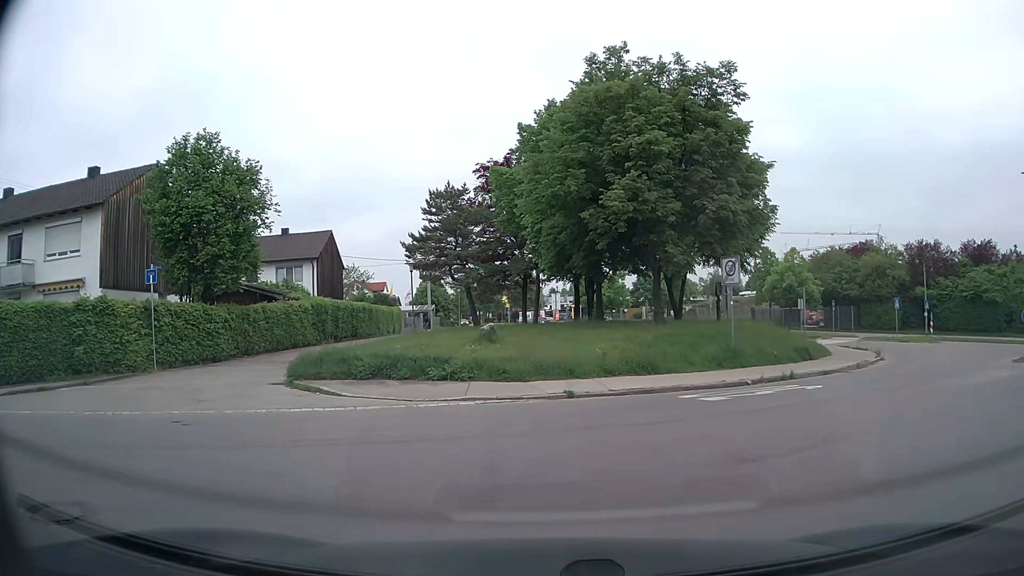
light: Day
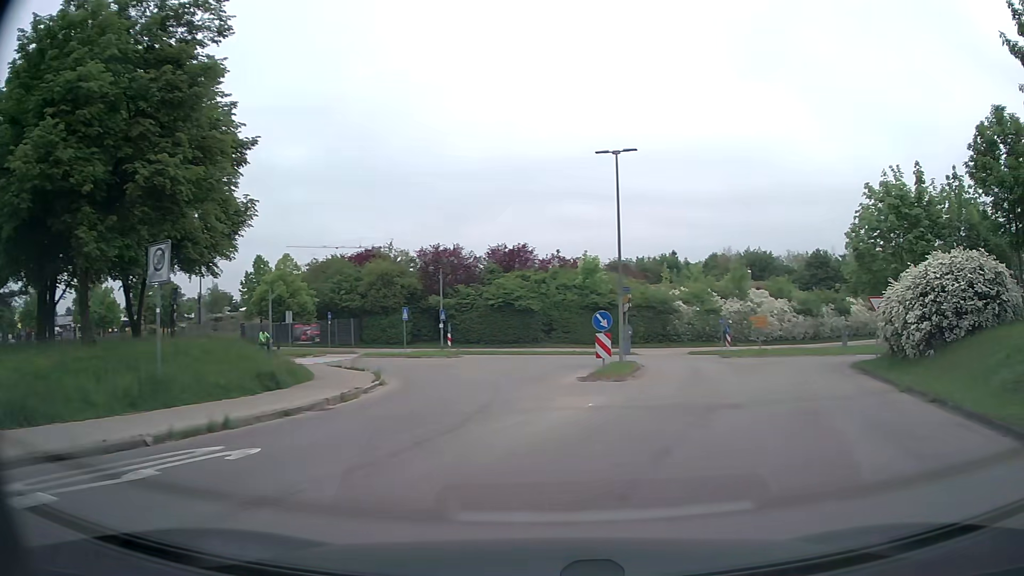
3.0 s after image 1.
(+2.5, +6.8) m; +43°
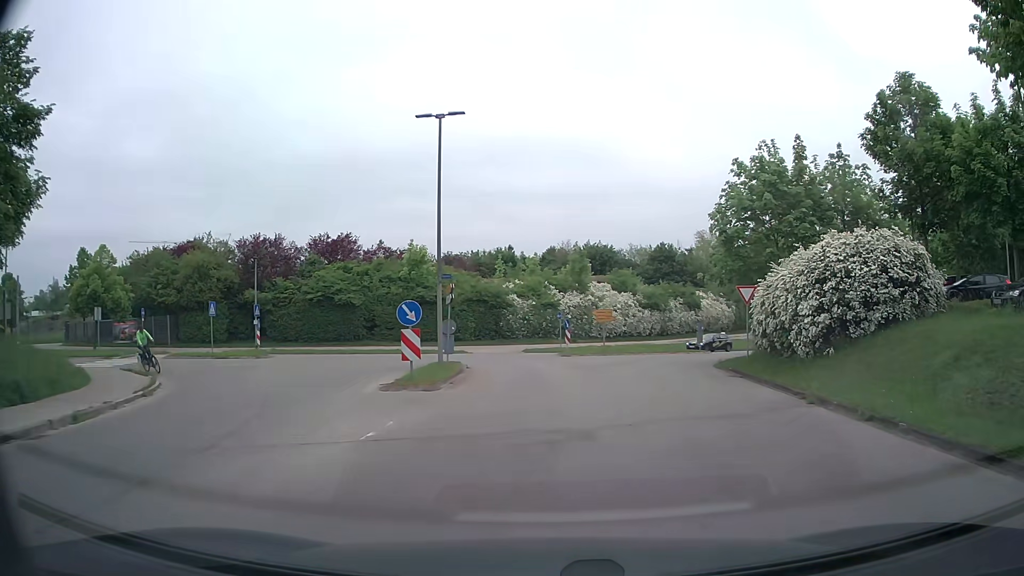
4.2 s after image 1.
(+0.6, +4.4) m; +13°
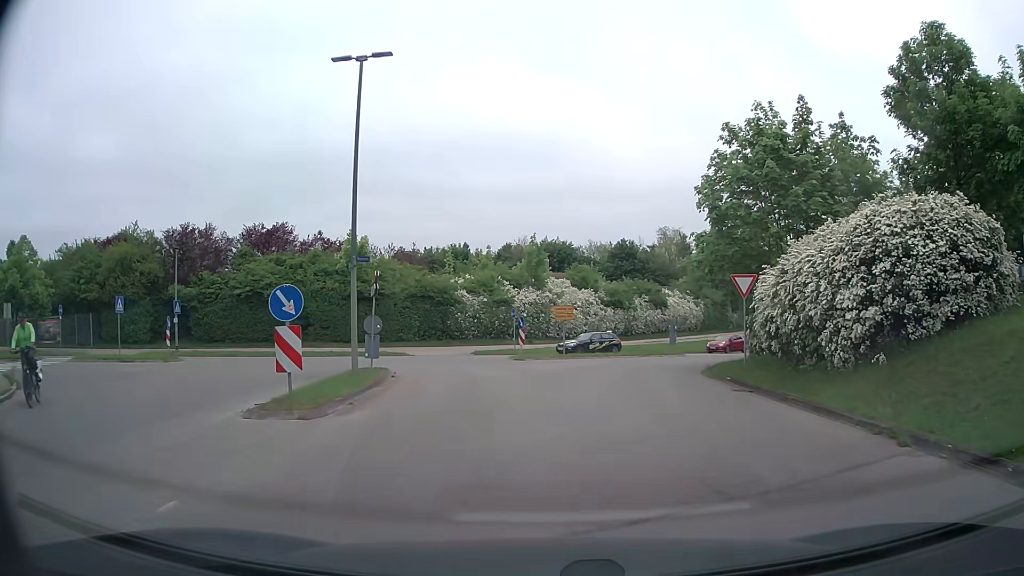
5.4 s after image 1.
(+0.2, +5.3) m; +4°
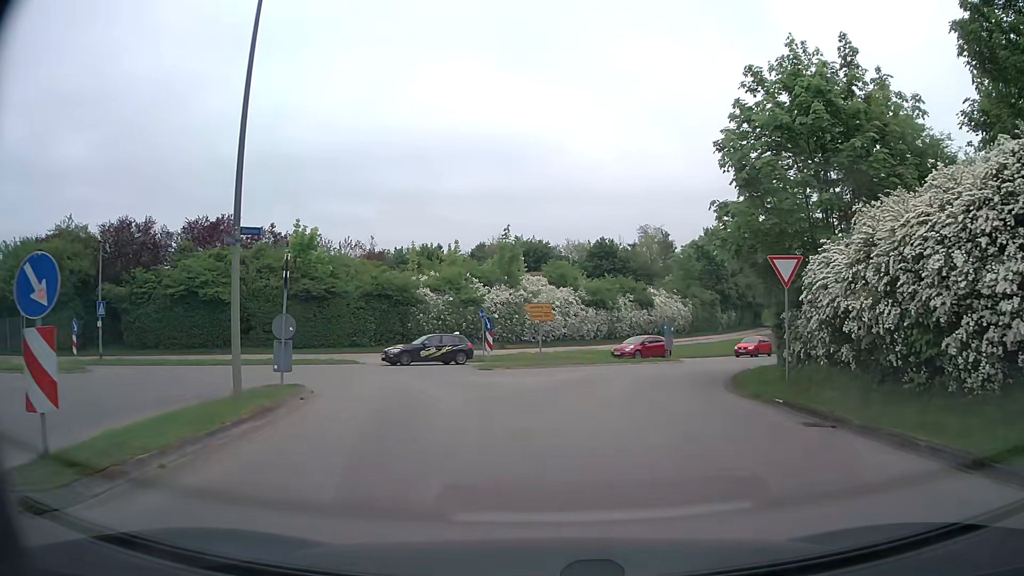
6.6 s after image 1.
(+0.1, +5.8) m; +1°
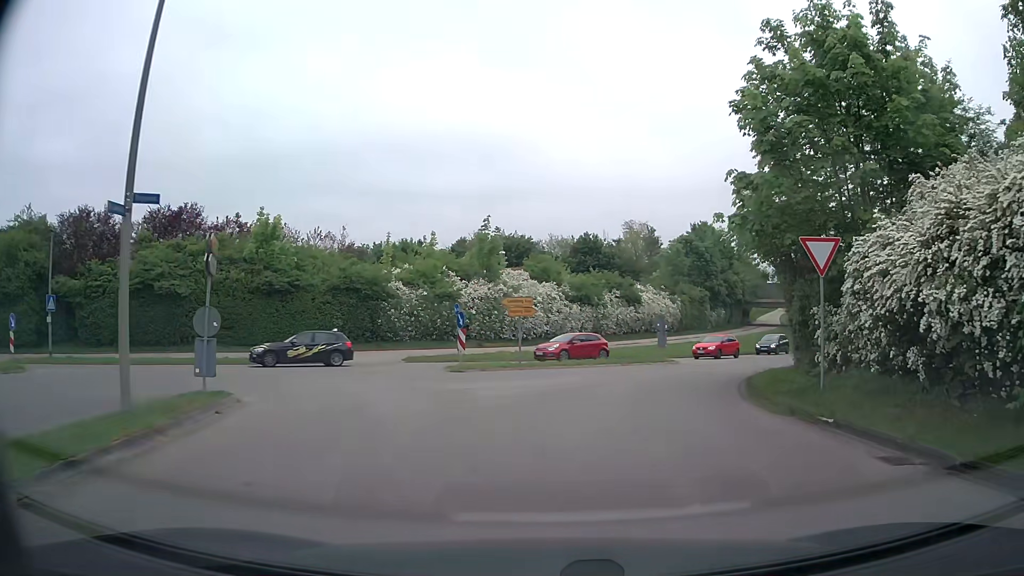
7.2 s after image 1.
(+0.1, +3.1) m; +2°
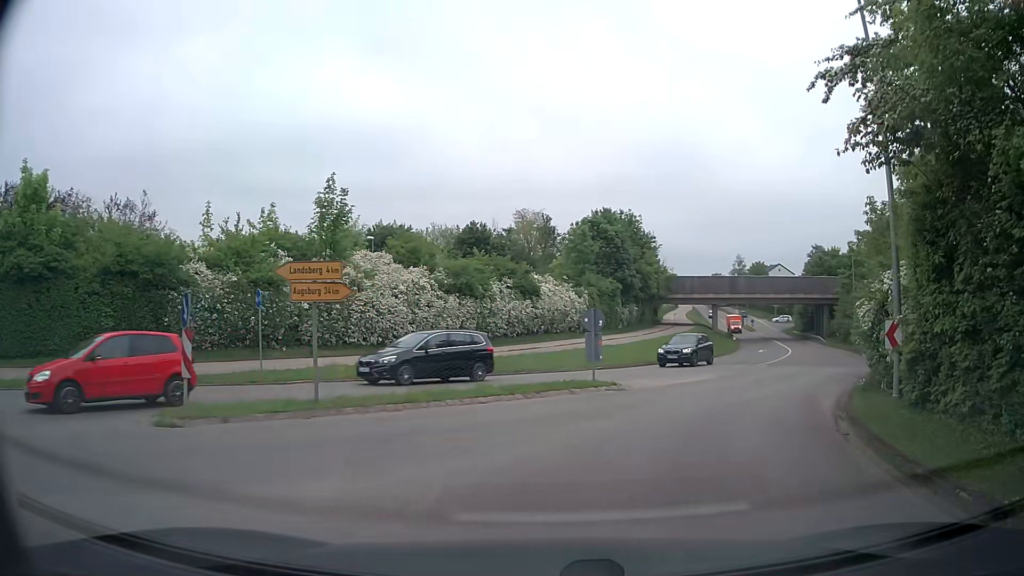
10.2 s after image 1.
(+1.0, +12.7) m; +10°
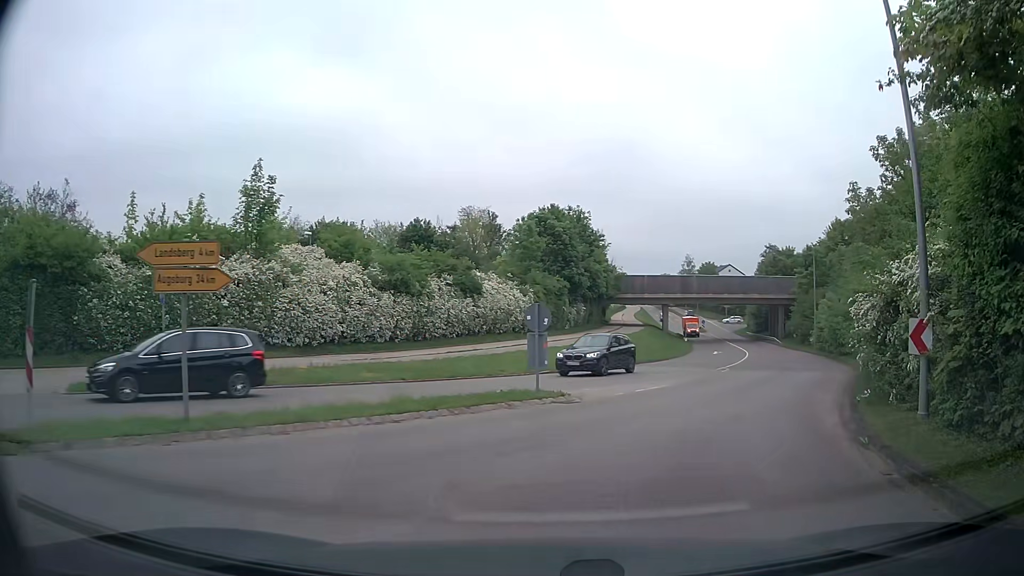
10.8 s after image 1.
(+0.1, +2.9) m; +5°
(+1, +10) (+5, +19) (+9, +28) (+13, +38) (+16, +47) (+19, +57) (+21, +66) (+23, +76) (+24, +86) (+26, +96) m
